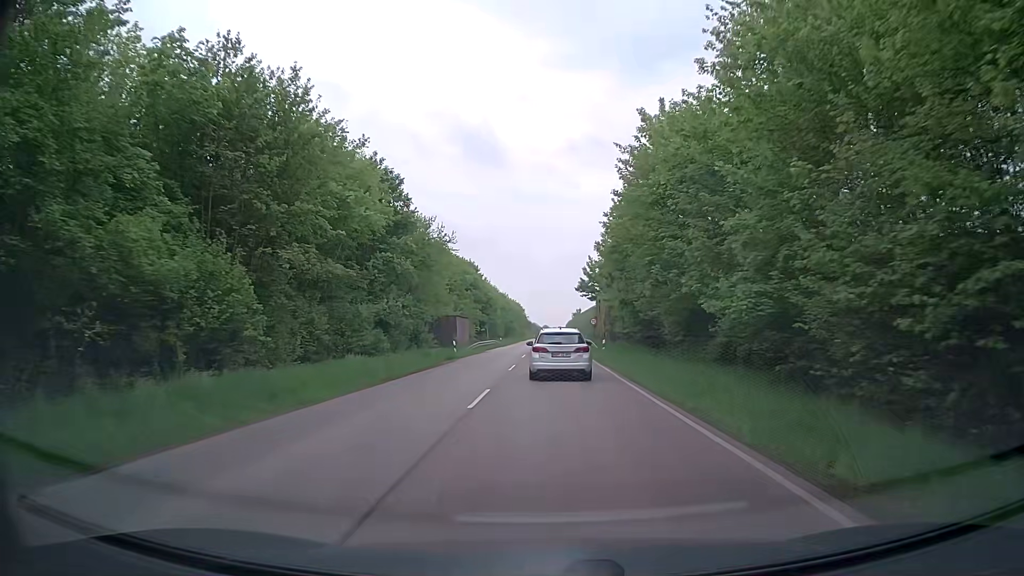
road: secondary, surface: asphalt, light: Day
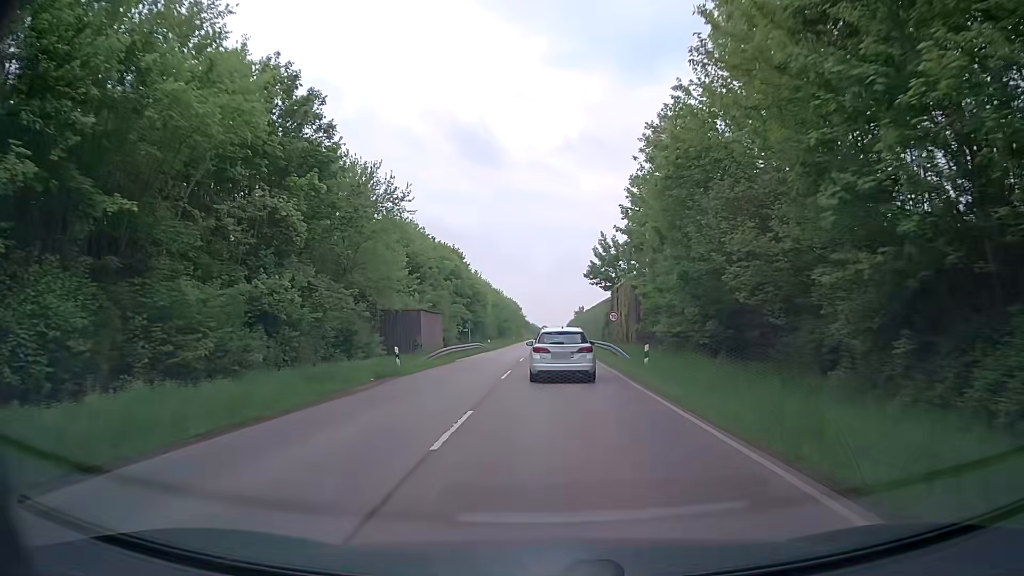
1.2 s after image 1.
(-0.1, +16.5) m; 0°
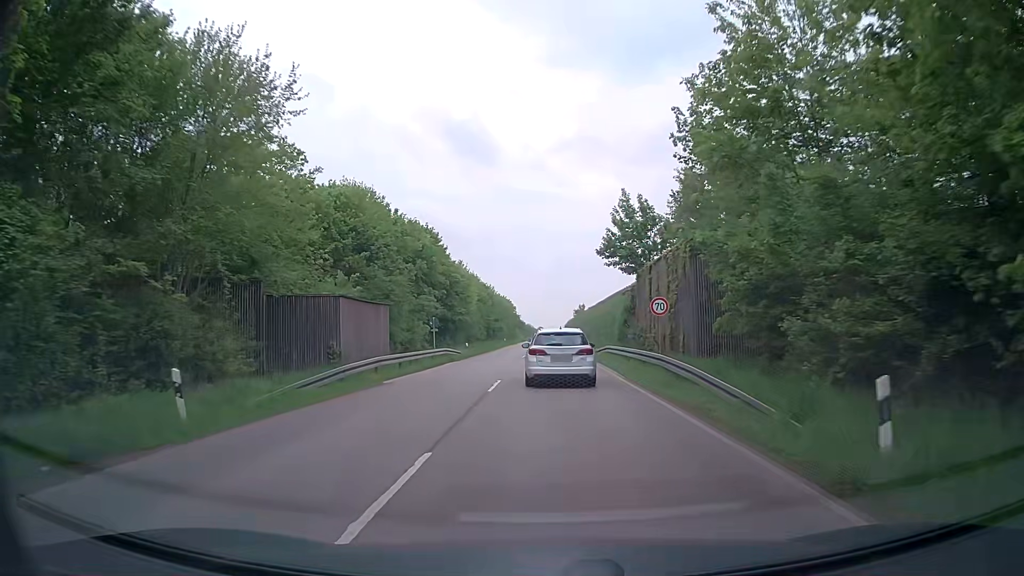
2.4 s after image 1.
(-0.1, +16.2) m; 0°
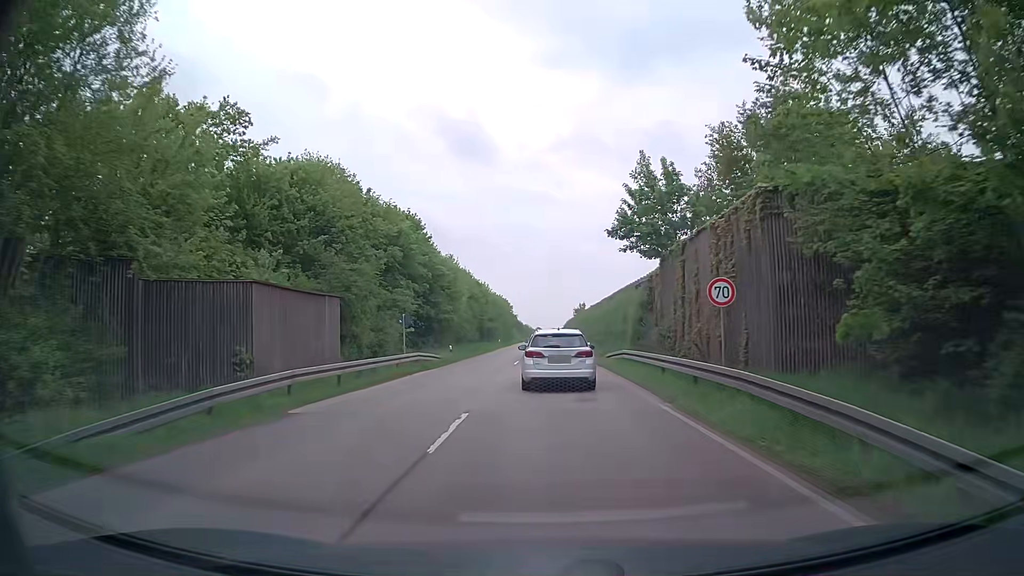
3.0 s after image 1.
(0.0, +8.0) m; 0°
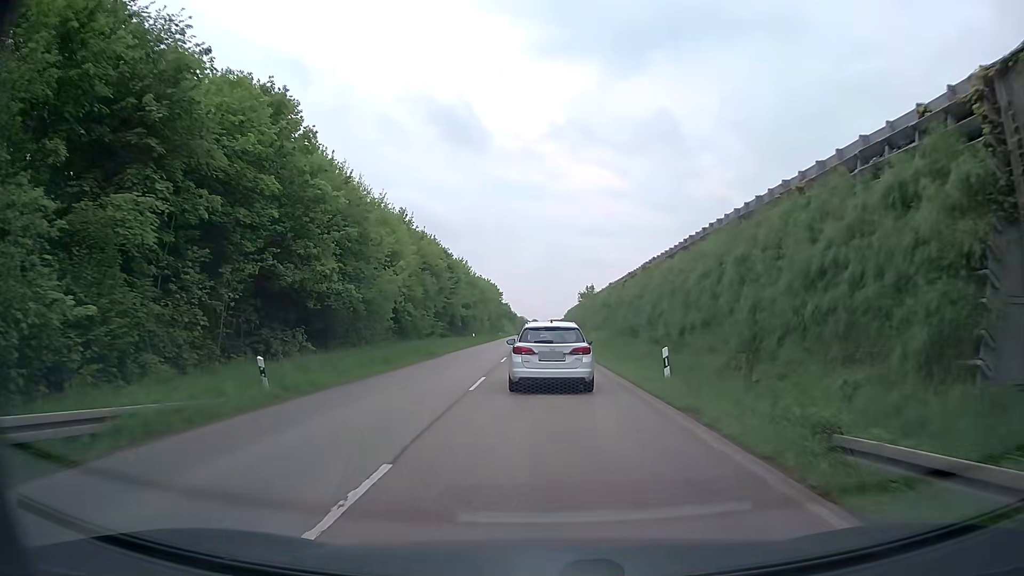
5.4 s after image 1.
(0.0, +29.0) m; +1°
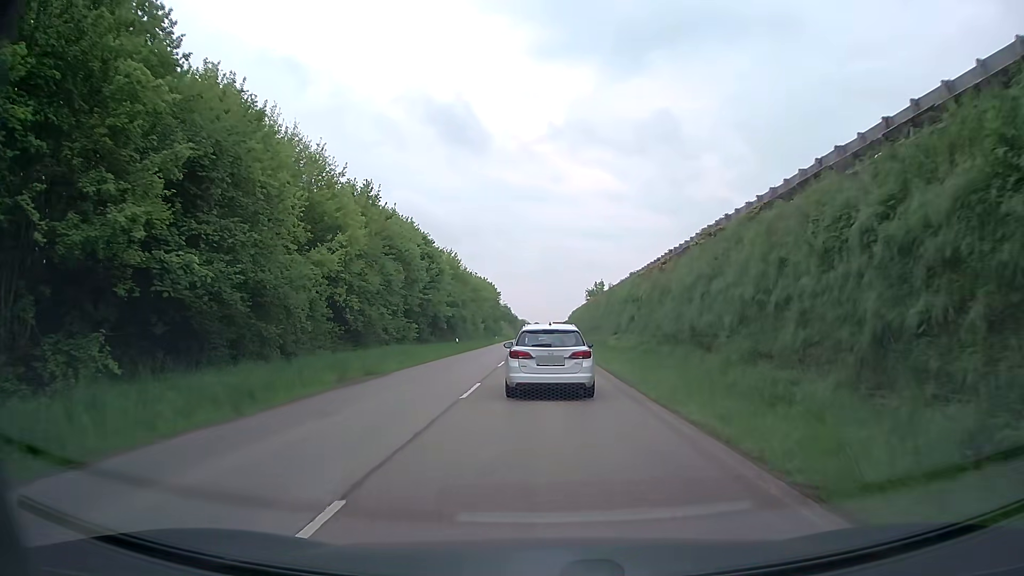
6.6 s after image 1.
(-0.1, +13.1) m; -1°
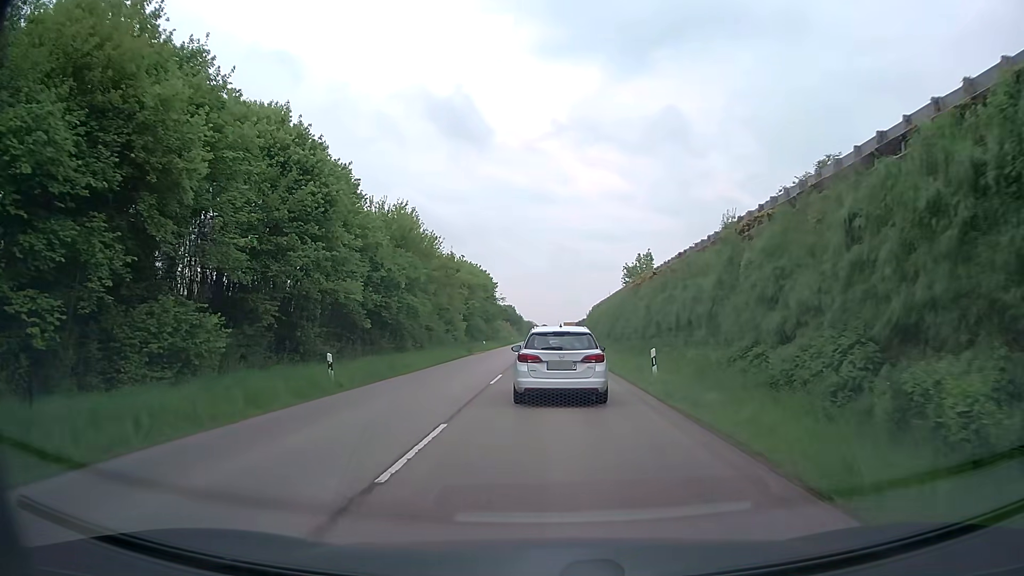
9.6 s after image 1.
(-0.2, +31.4) m; -1°
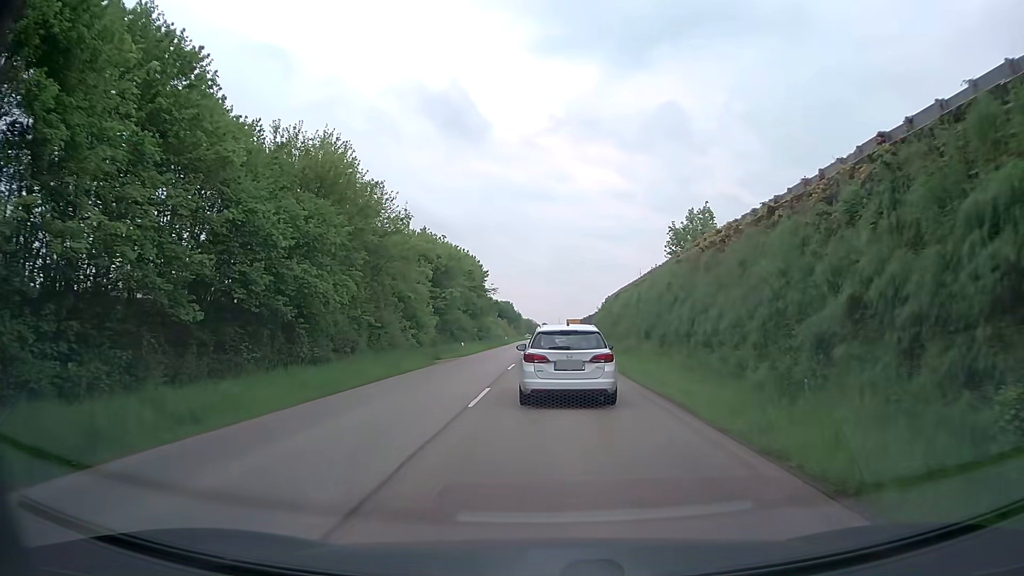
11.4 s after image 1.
(0.0, +18.0) m; 0°
(0, +10) (0, +20) (0, +30) (0, +40) (0, +50) (+1, +60) (+1, +70) (+1, +80) (+1, +90) (+1, +100) m
